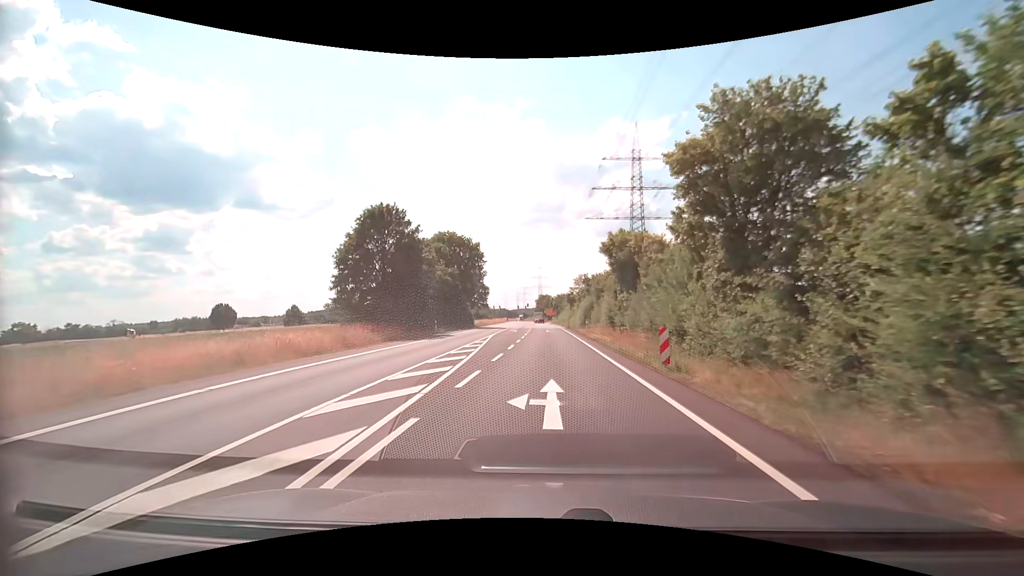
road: secondary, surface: asphalt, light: Day
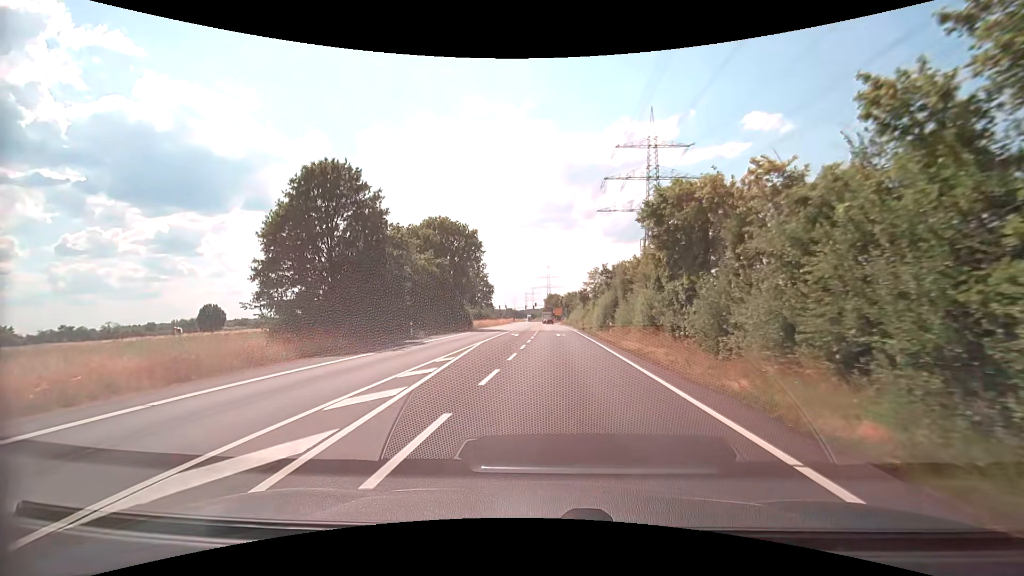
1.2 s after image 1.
(0.0, +11.6) m; -1°
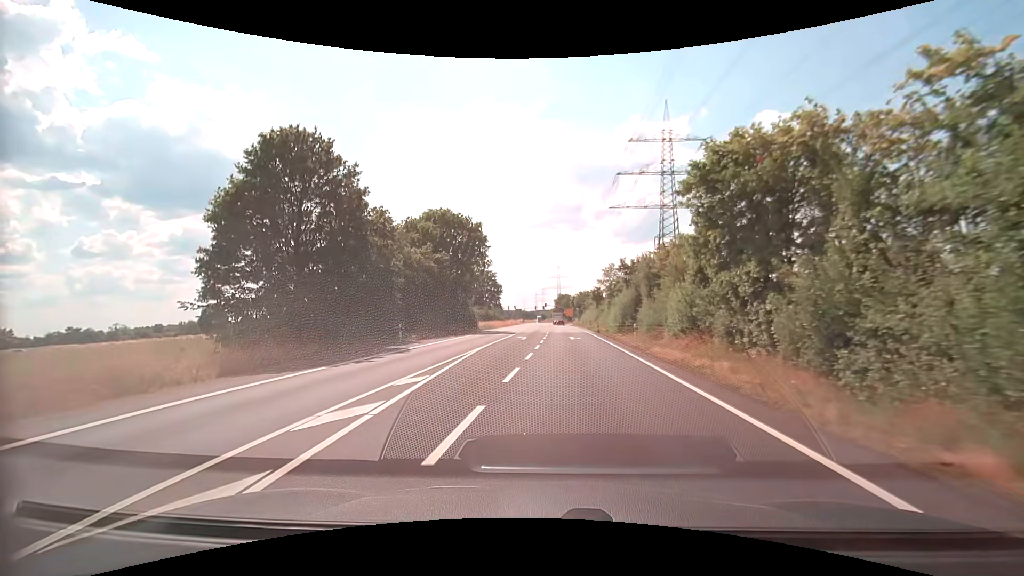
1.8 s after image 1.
(-0.1, +5.3) m; -1°
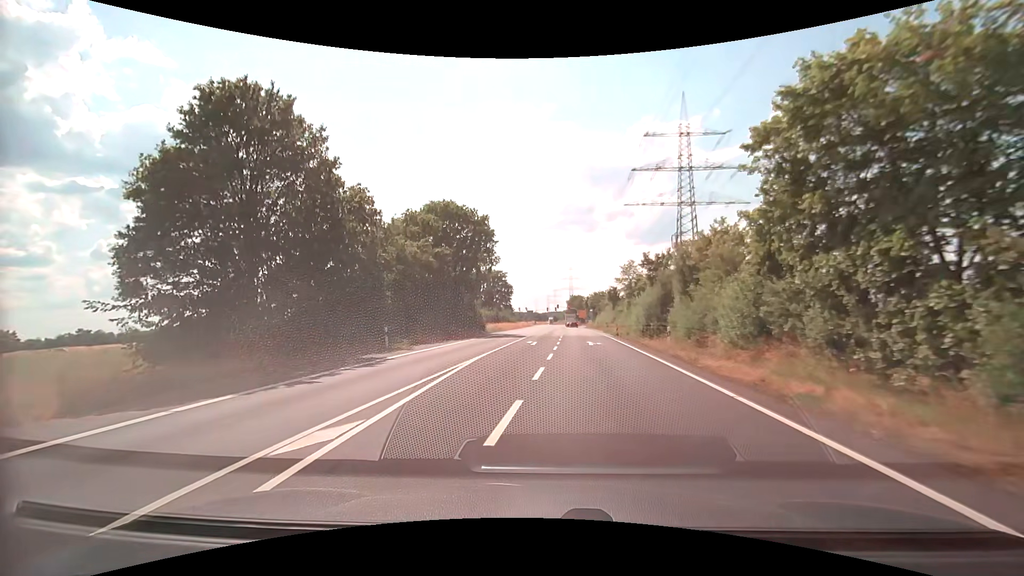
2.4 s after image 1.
(-0.1, +5.2) m; -2°
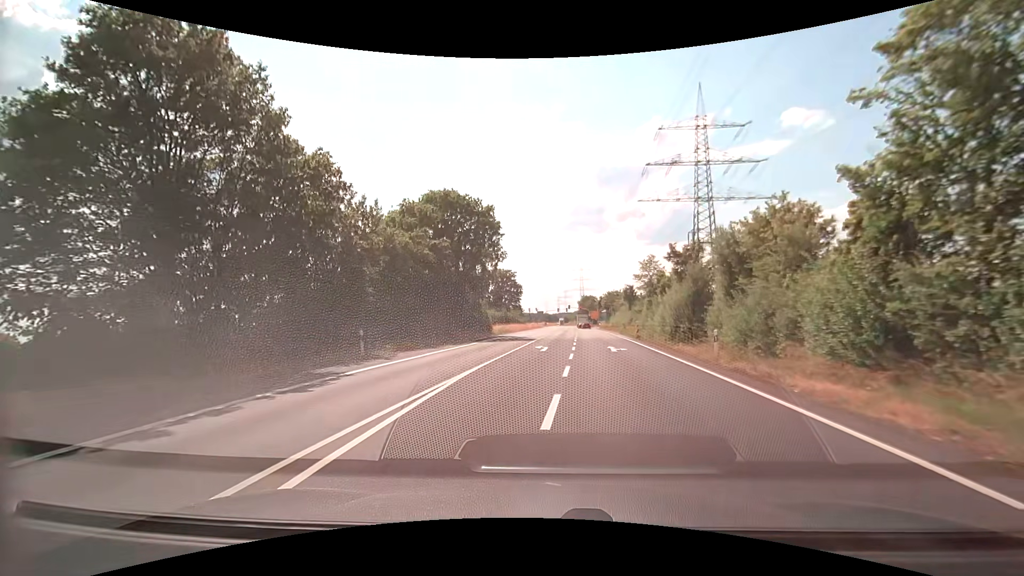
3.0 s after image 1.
(0.0, +5.1) m; -1°
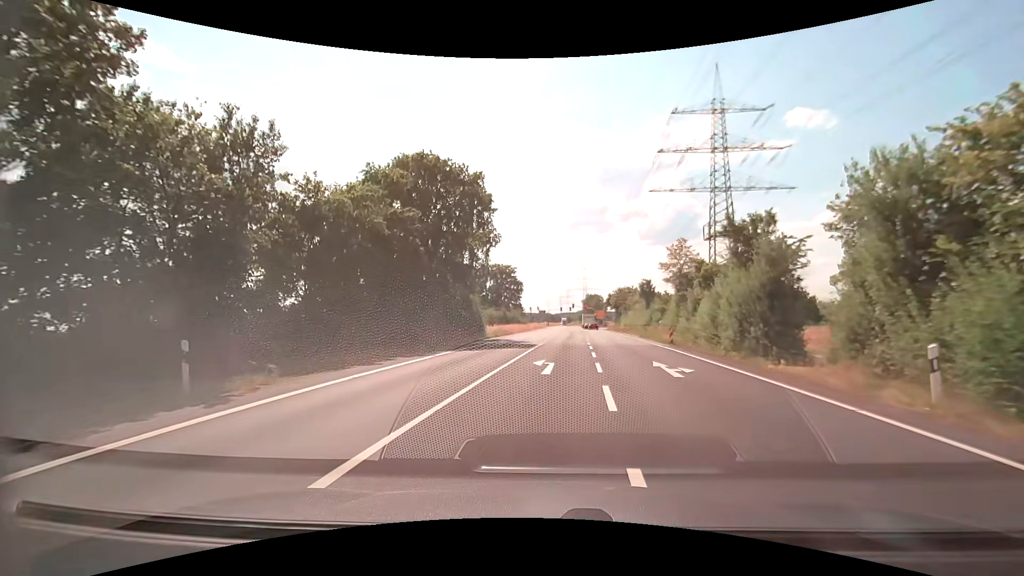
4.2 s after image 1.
(0.0, +10.8) m; 0°
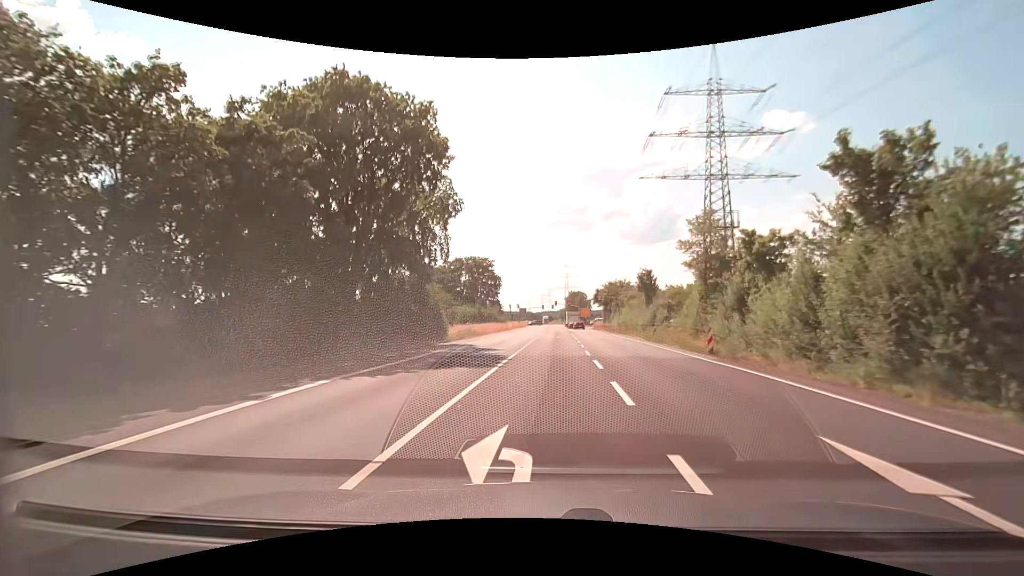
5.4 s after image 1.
(+0.2, +11.6) m; +2°
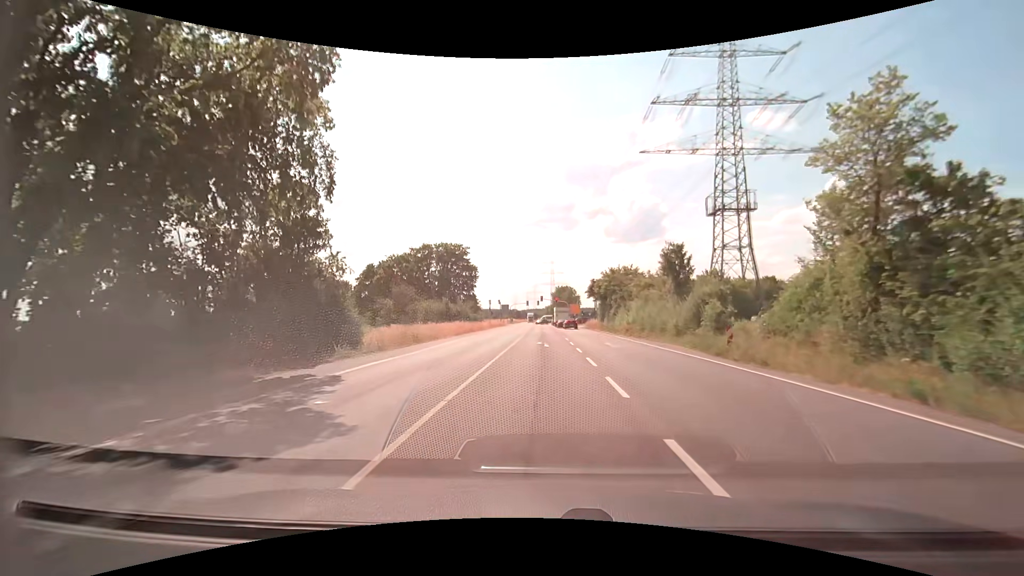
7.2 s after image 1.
(+0.2, +17.2) m; +1°
(0, +10) (0, +20) (0, +30) (0, +40) (0, +50) (0, +60) (0, +70) (0, +80) (0, +90) (0, +100) m
